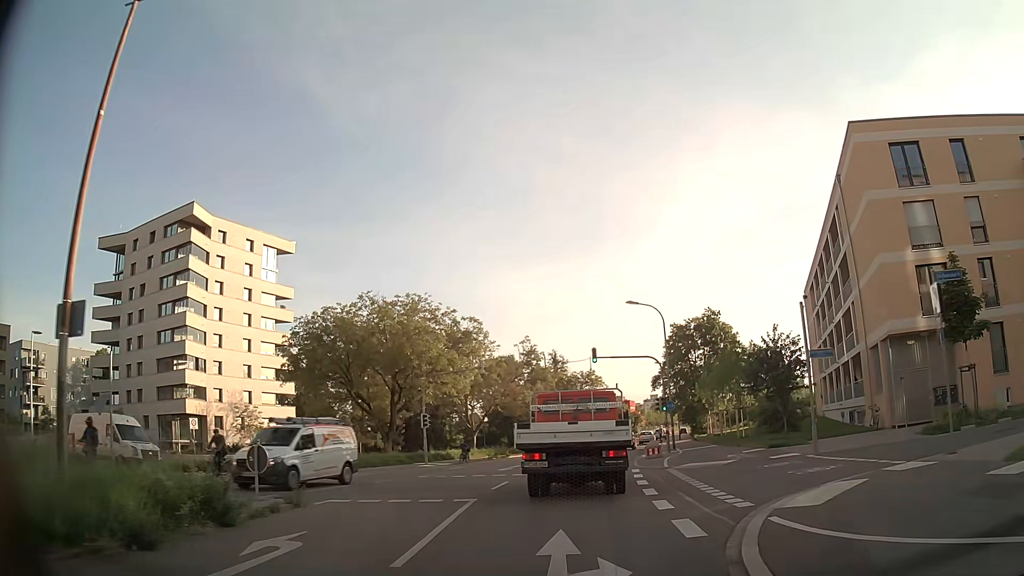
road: secondary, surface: asphalt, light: Day
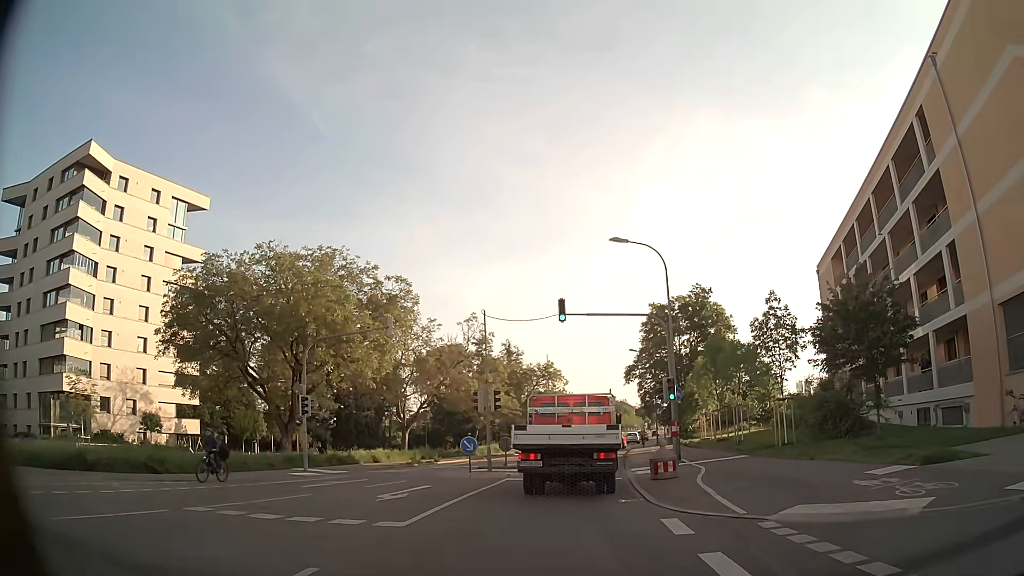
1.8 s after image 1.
(+0.5, +14.4) m; +4°
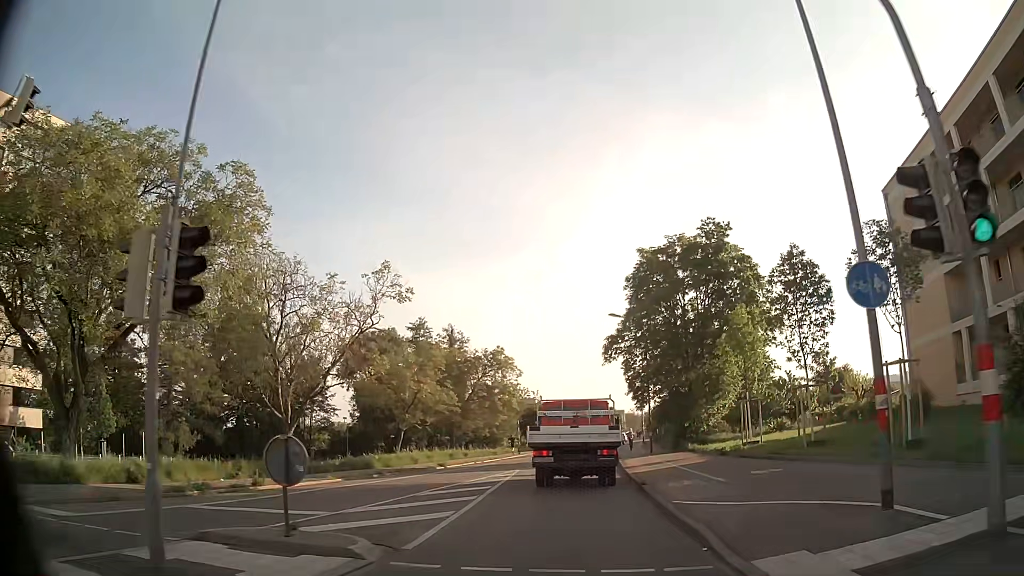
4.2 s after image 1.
(+0.7, +20.2) m; +4°
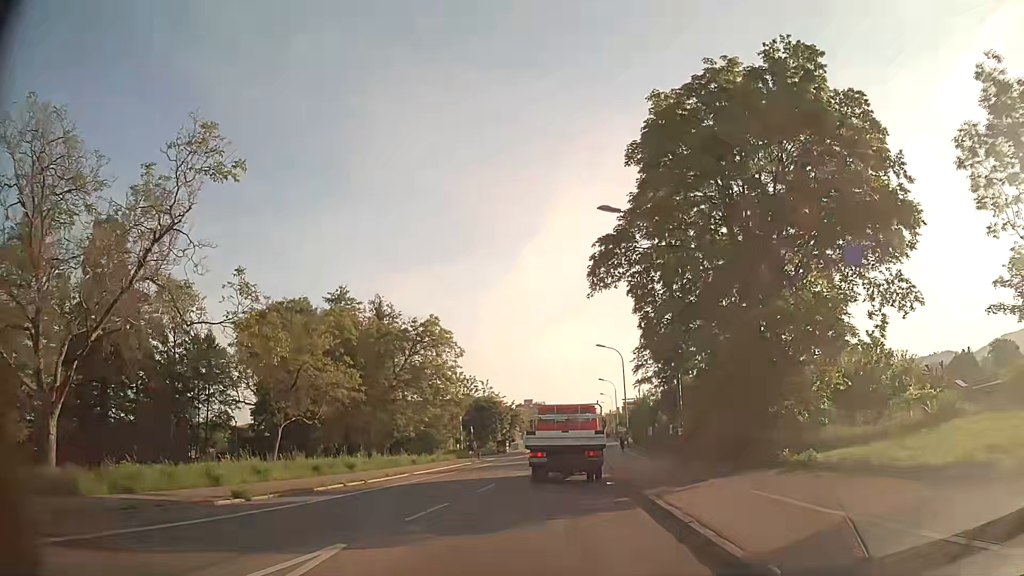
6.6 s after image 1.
(+0.7, +21.2) m; +3°
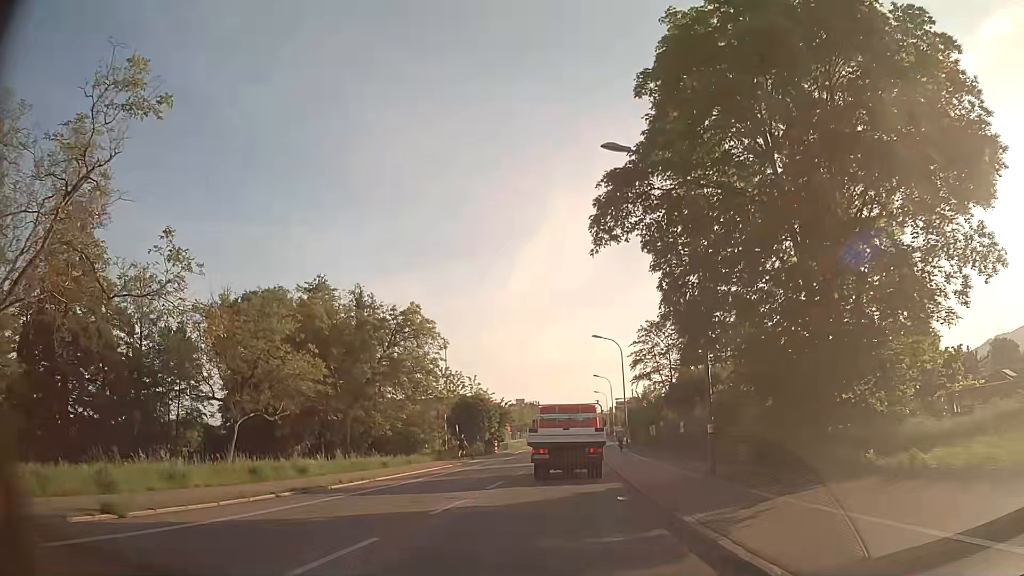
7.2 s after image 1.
(0.0, +5.4) m; +1°
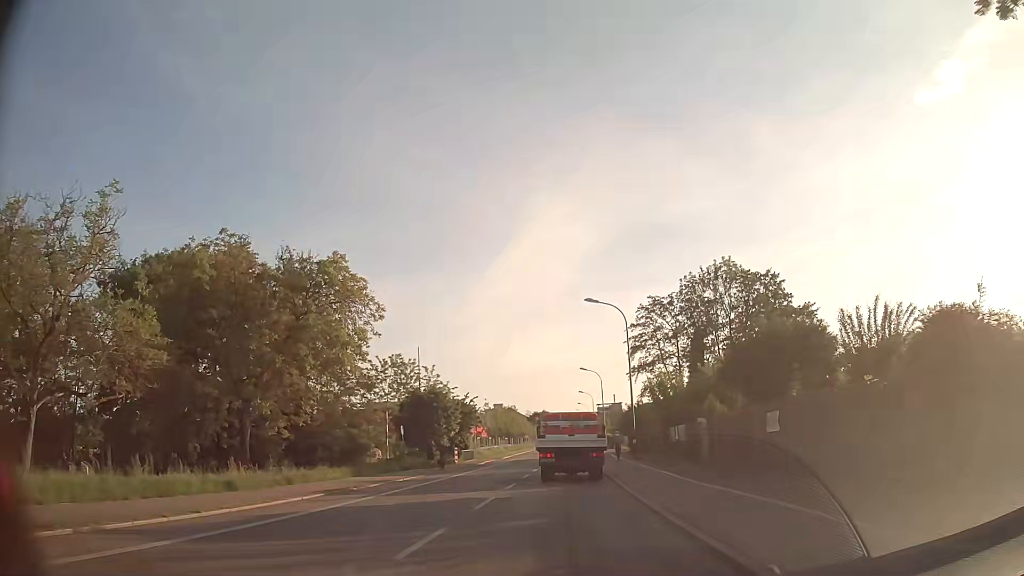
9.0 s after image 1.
(+0.2, +16.2) m; +1°
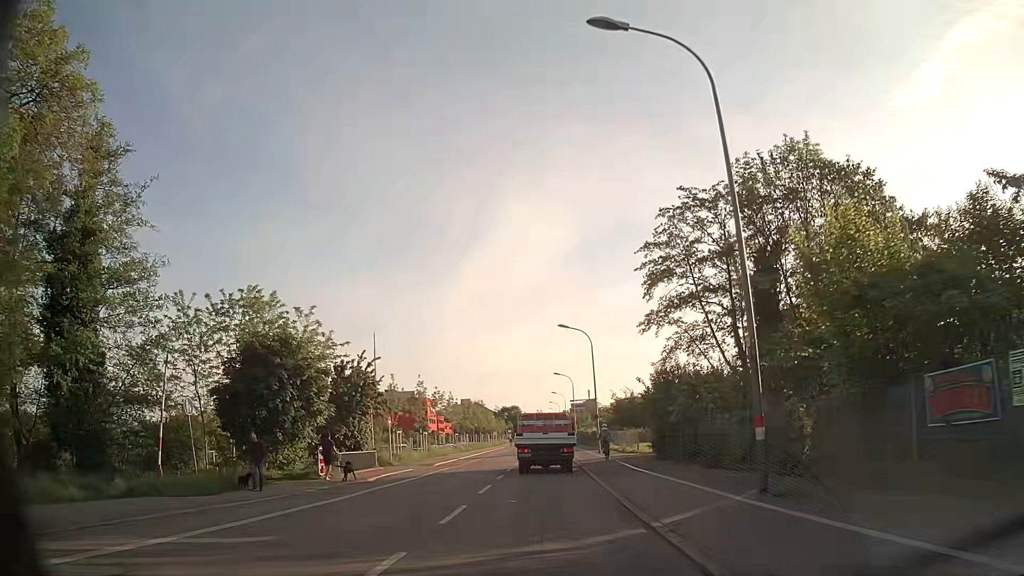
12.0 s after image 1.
(+0.8, +26.7) m; +3°
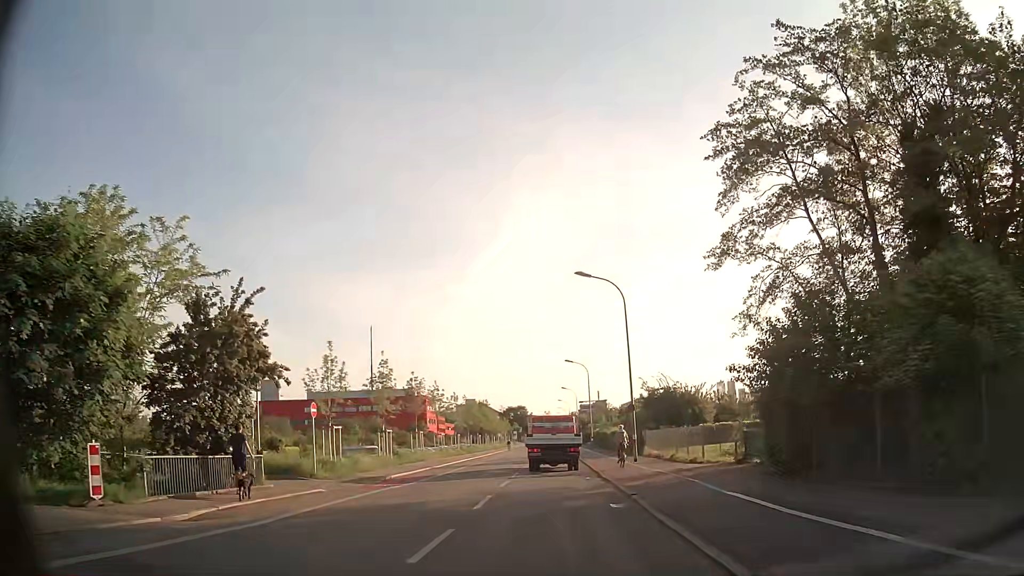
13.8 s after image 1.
(-0.3, +15.6) m; -1°
